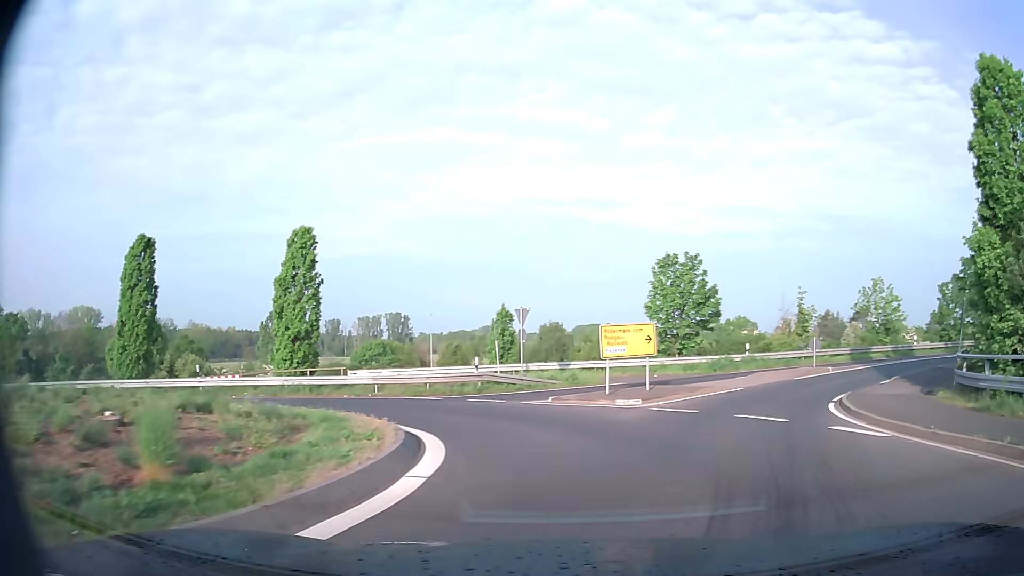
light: Day
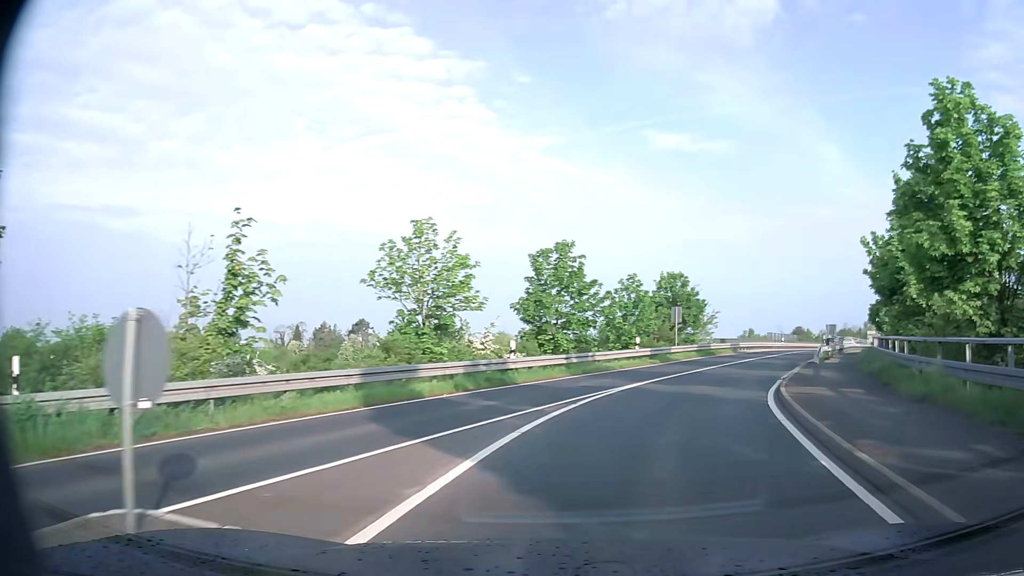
(+10.1, +25.0) m; +43°
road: secondary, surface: asphalt
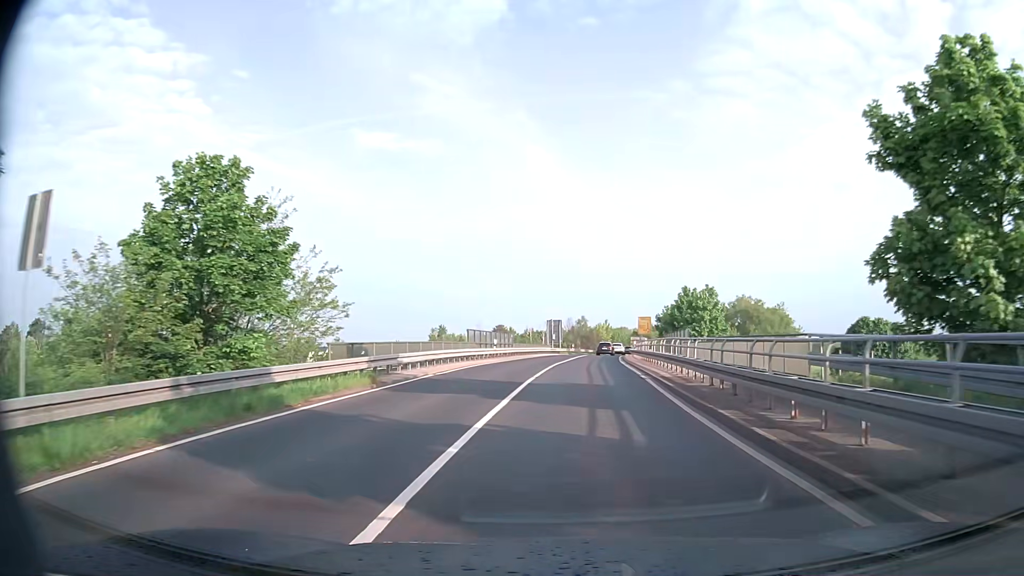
(+9.6, +32.9) m; +26°
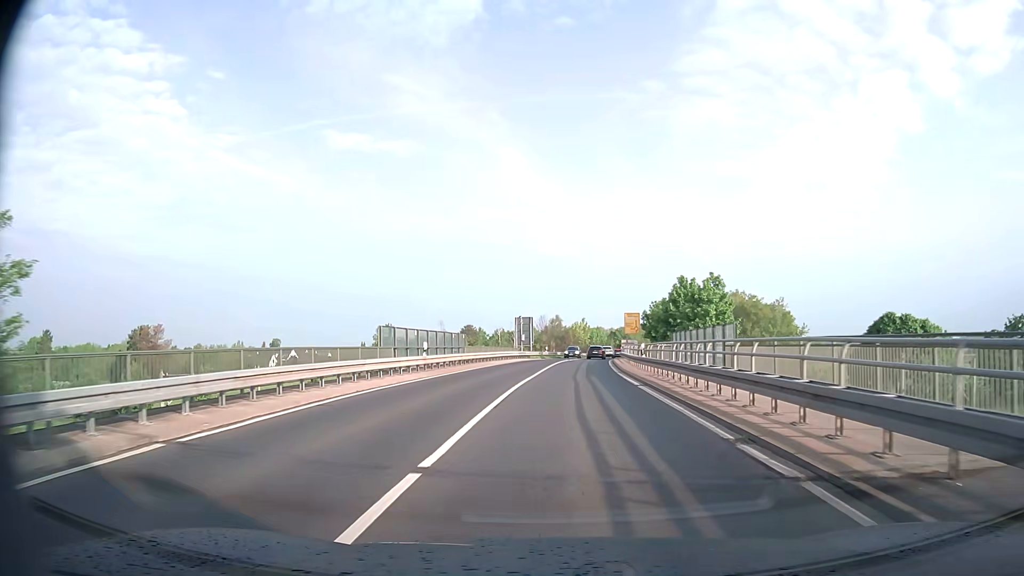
(+0.4, +15.7) m; +2°
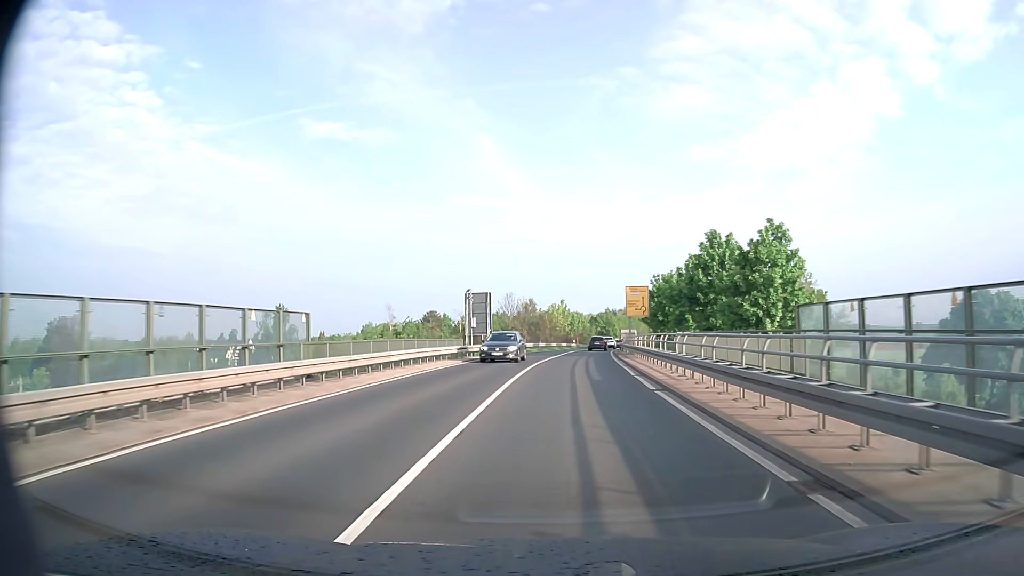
(+0.5, +25.4) m; +2°
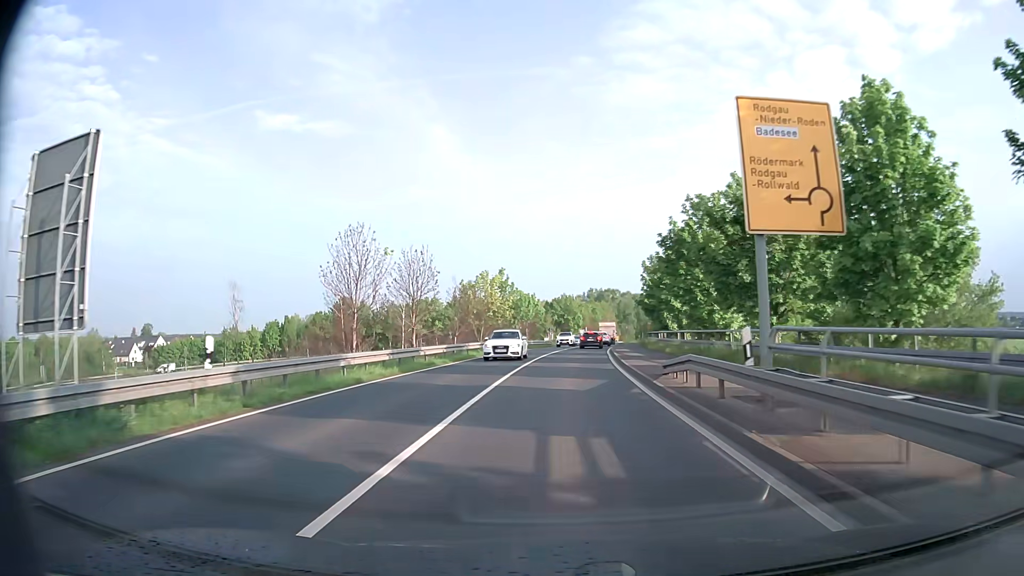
(+1.6, +43.0) m; +4°
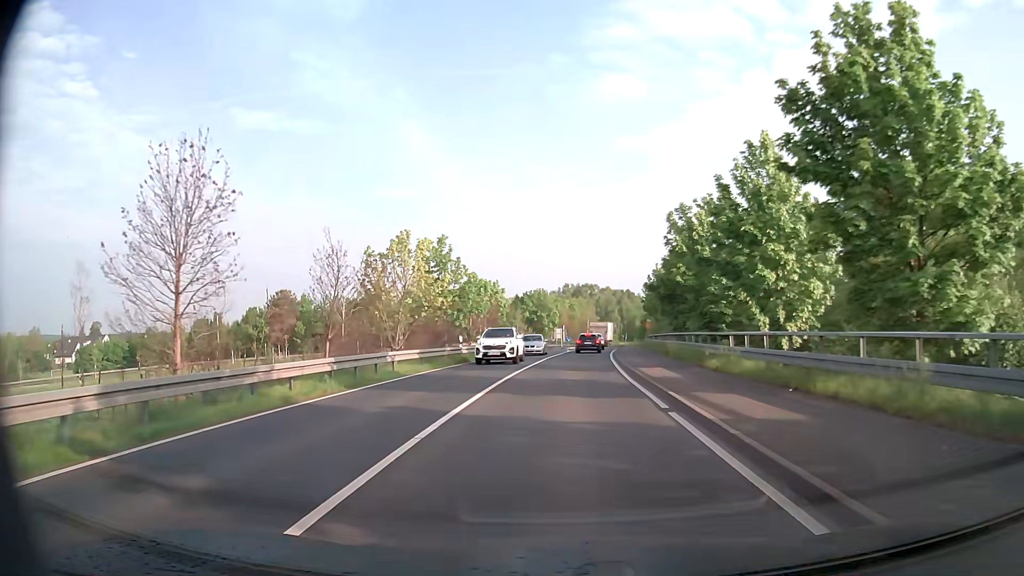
(+0.4, +23.6) m; +2°
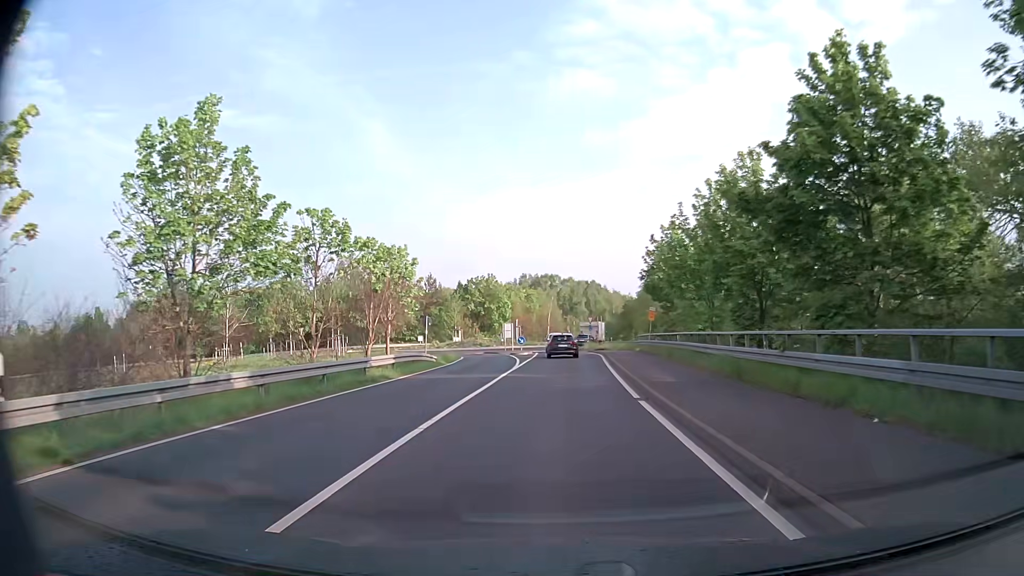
(+1.0, +28.9) m; +3°
(0, +10) (0, +20) (0, +30) (0, +40) (0, +50) (0, +60) (+1, +70) (+3, +80) (+1, +89) (-7, +94) m
